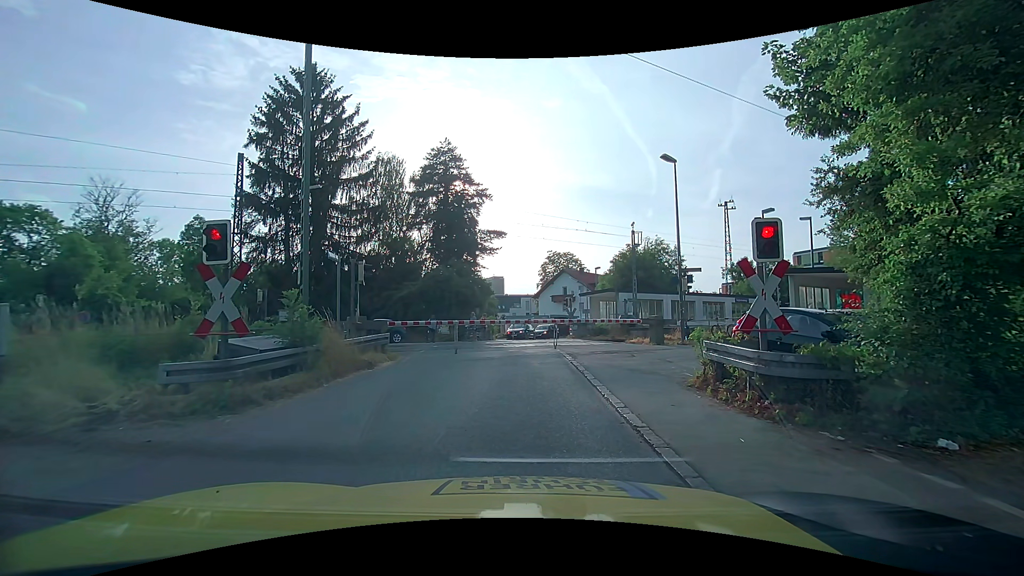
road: unclassified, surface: asphalt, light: Day
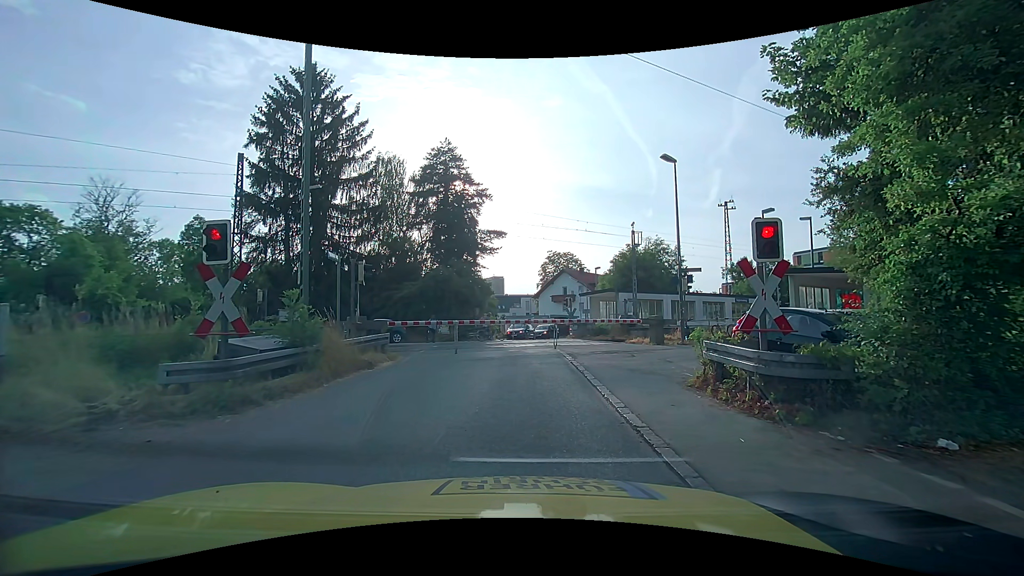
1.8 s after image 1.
(0.0, 0.0) m; 0°
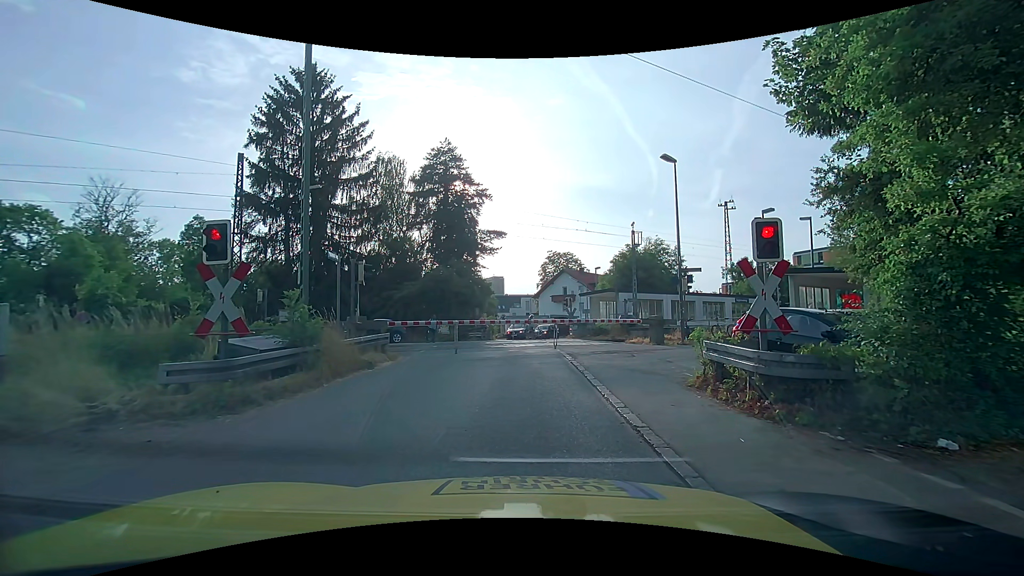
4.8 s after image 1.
(0.0, 0.0) m; 0°
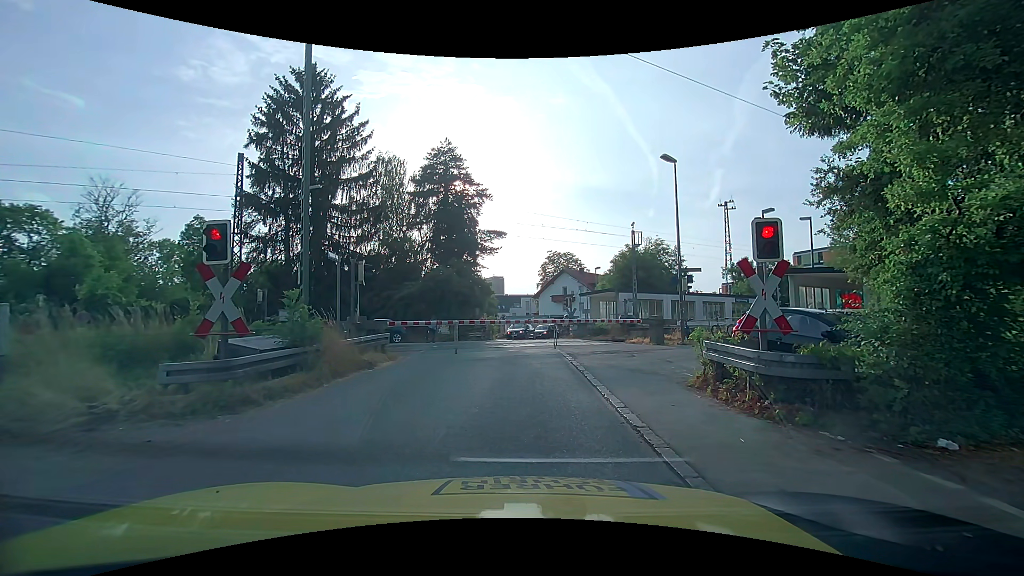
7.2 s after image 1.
(0.0, 0.0) m; 0°
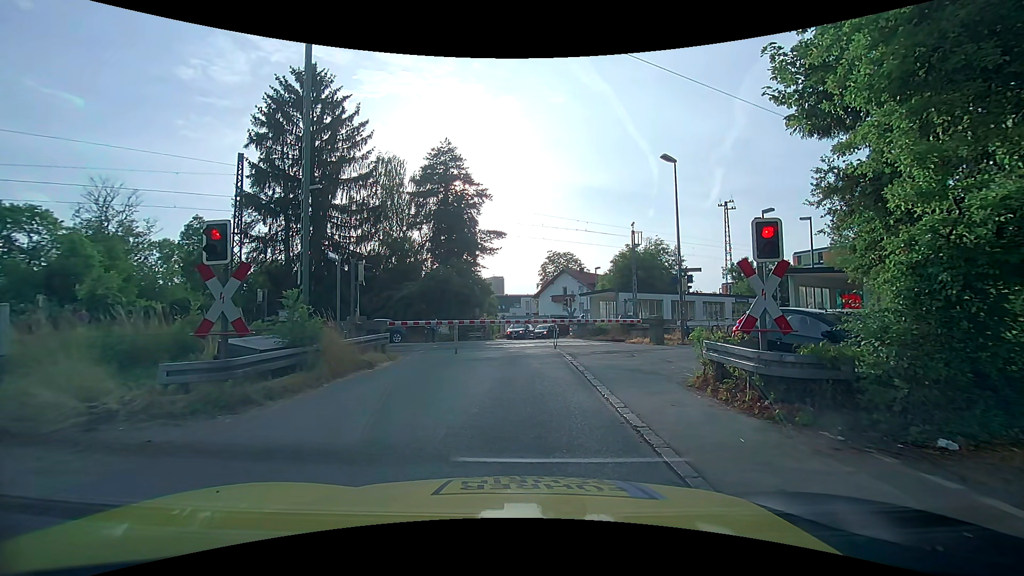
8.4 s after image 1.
(0.0, 0.0) m; 0°
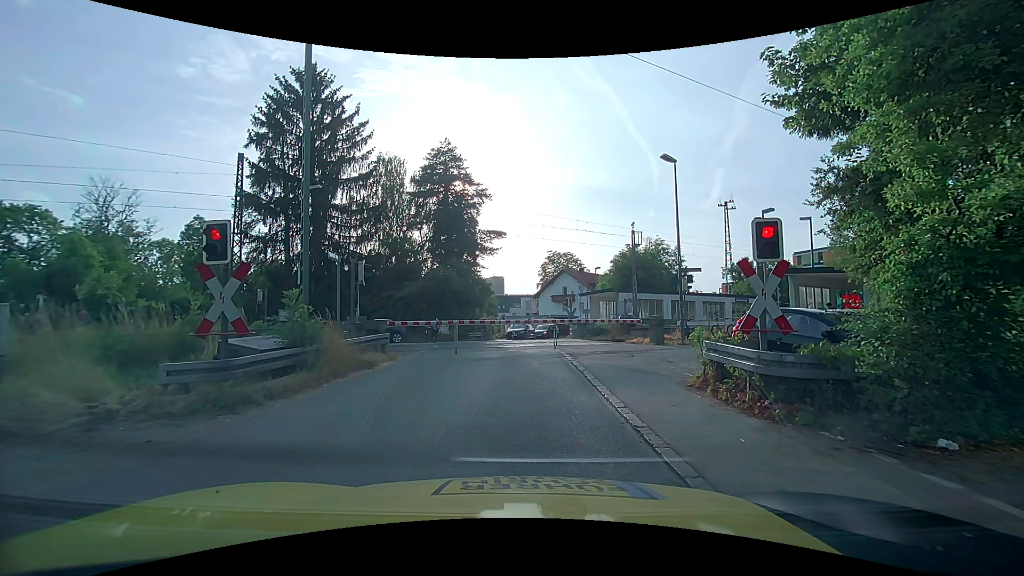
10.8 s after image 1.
(0.0, 0.0) m; 0°
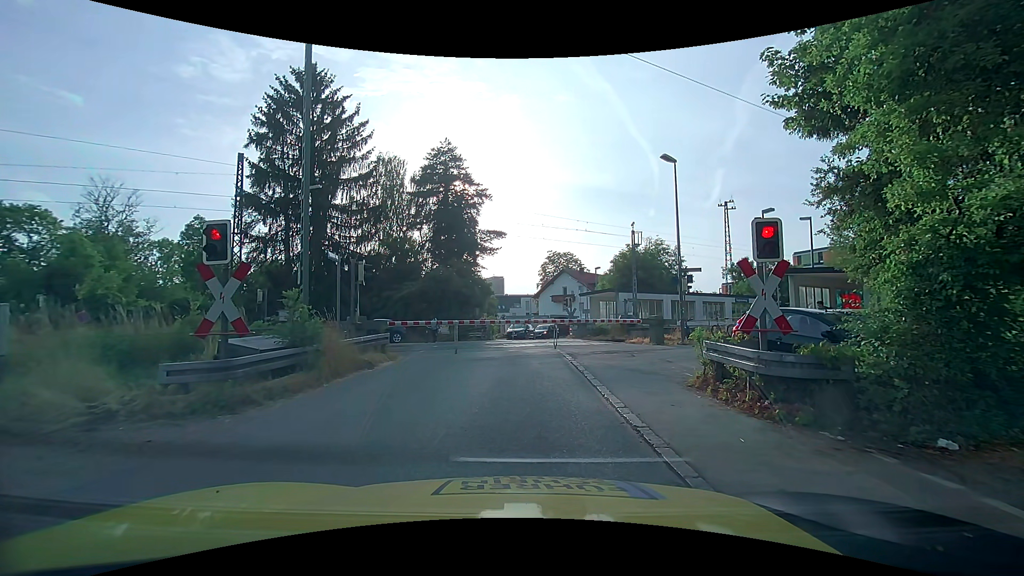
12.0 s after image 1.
(0.0, 0.0) m; 0°
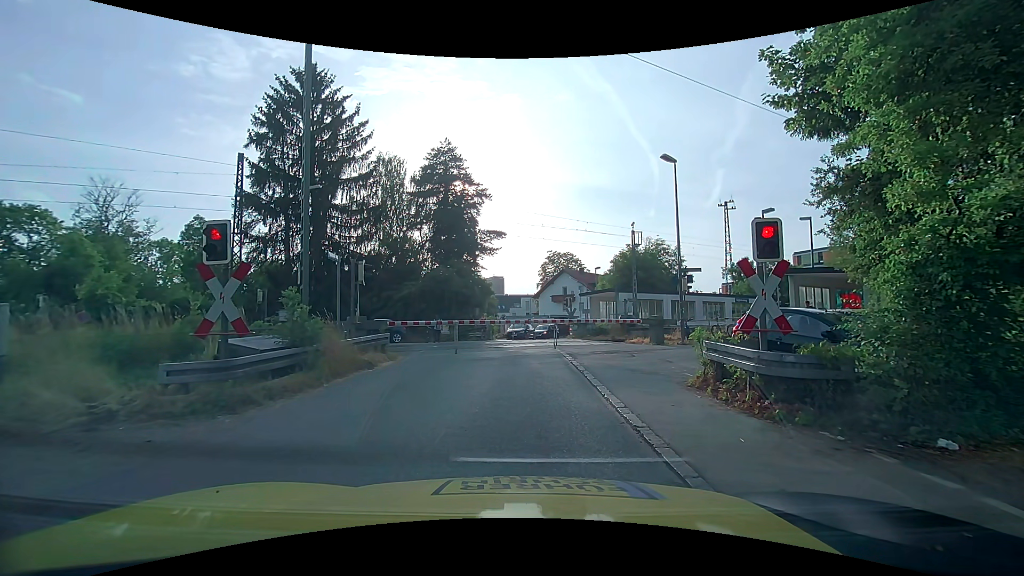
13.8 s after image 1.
(0.0, 0.0) m; 0°
